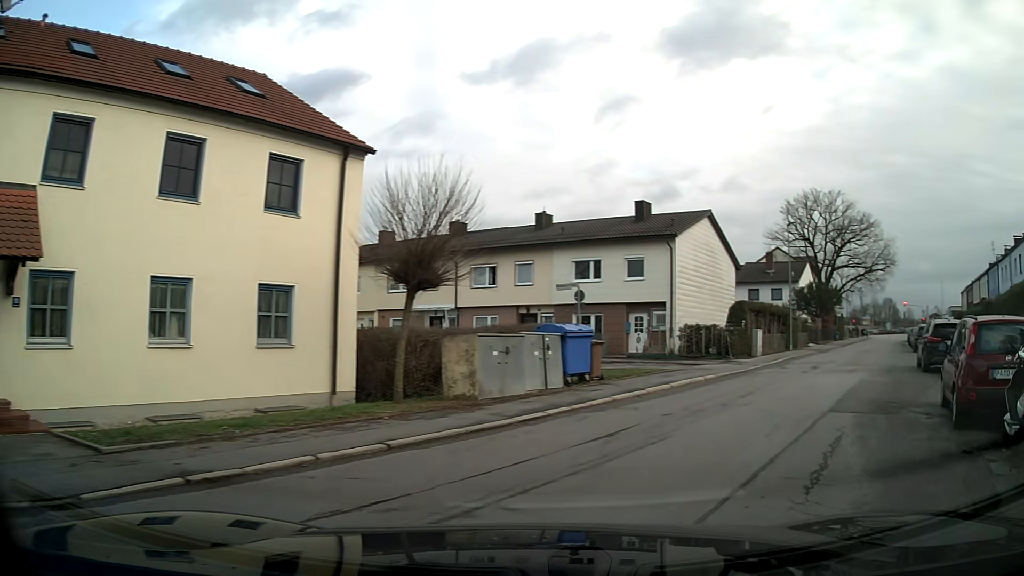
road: residential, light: Day
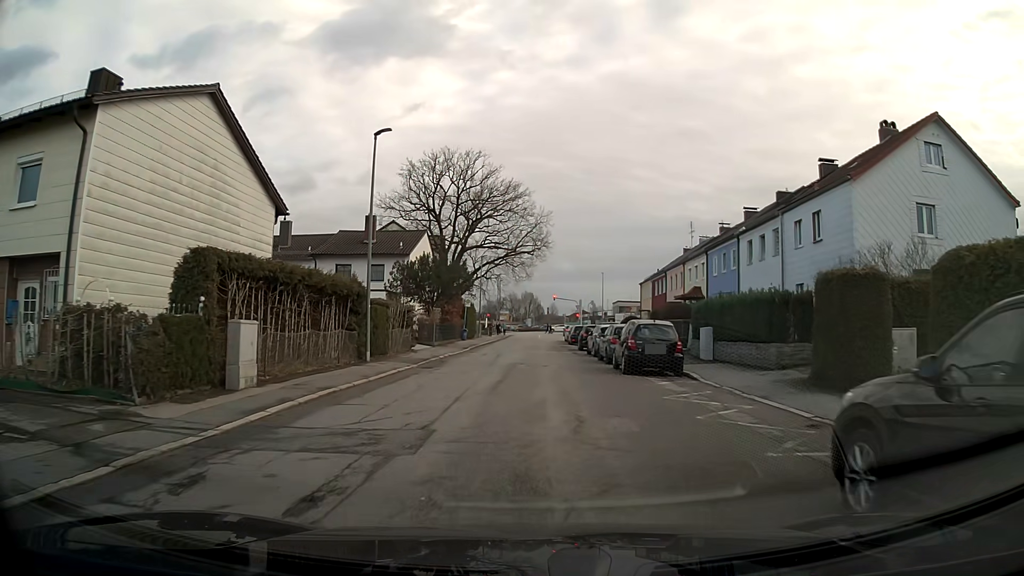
(+6.8, +19.1) m; +25°
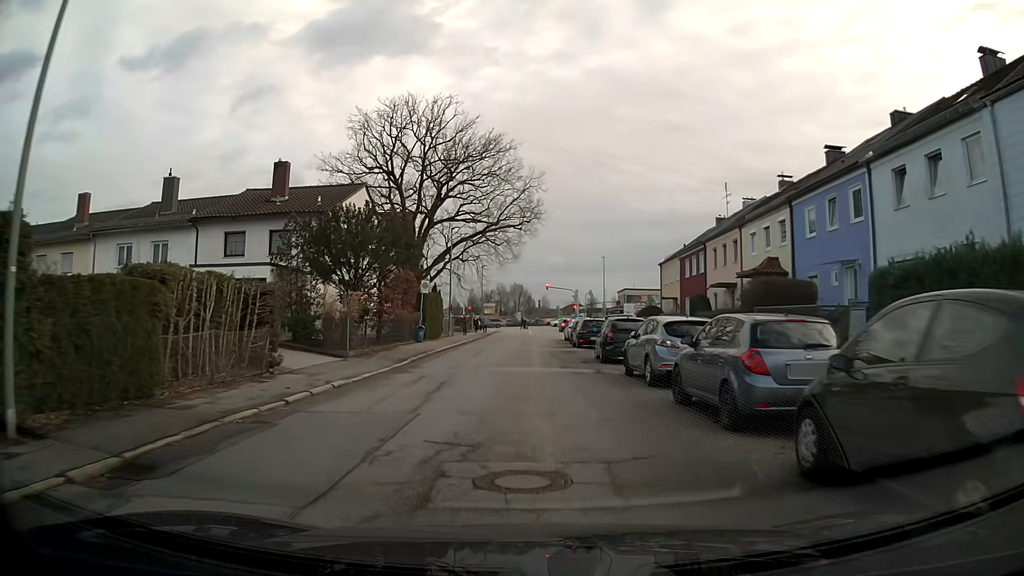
(+0.1, +16.6) m; +1°
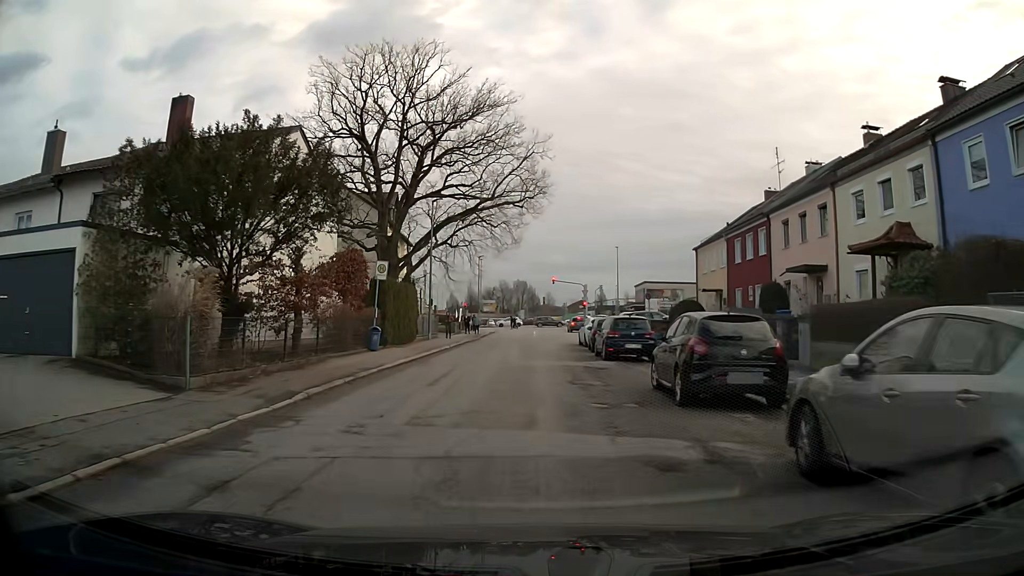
(-0.1, +11.1) m; -1°
(0, +10) (0, +20) (0, +30) (+1, +40) (+3, +50) (+4, +60) (+4, +69) (+4, +79) (+7, +89) (+16, +92) m
